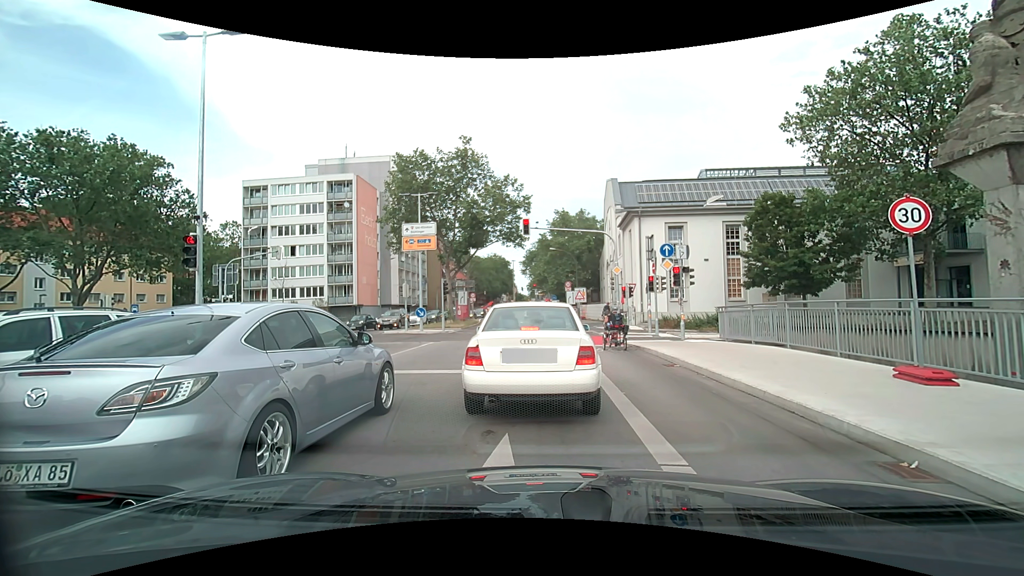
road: secondary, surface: asphalt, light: Day
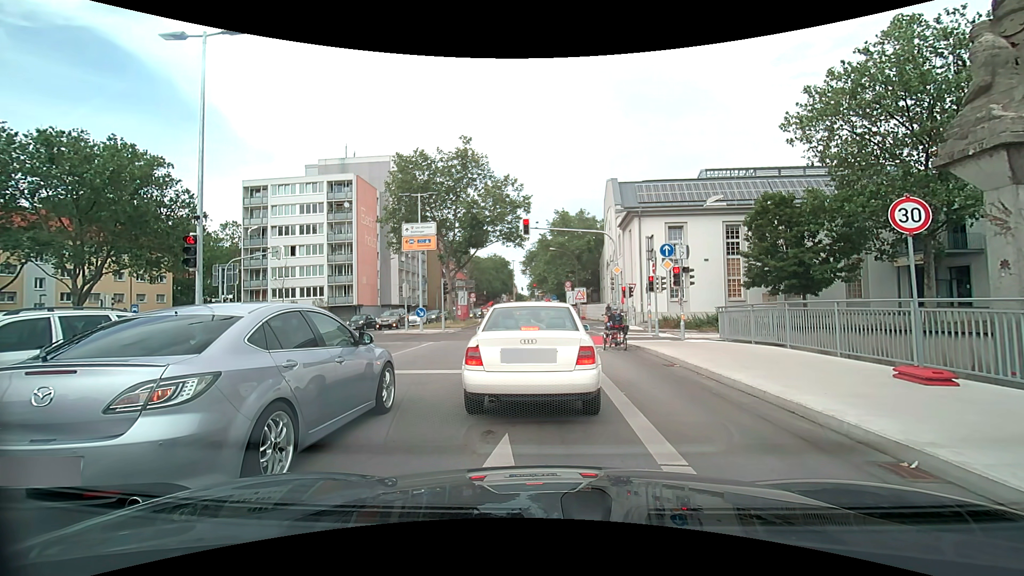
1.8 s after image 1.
(0.0, 0.0) m; 0°
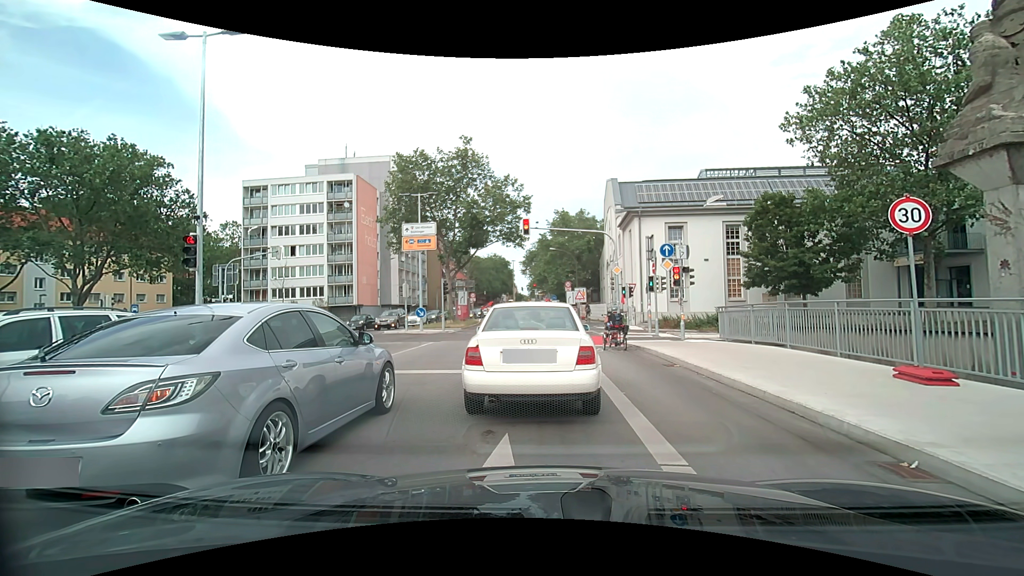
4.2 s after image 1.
(0.0, 0.0) m; 0°
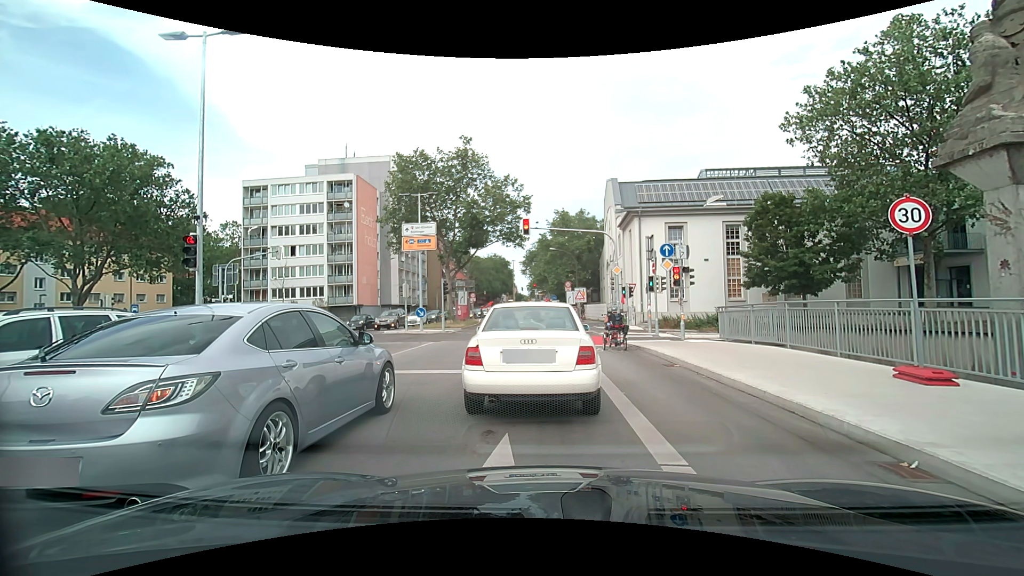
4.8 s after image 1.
(0.0, 0.0) m; 0°
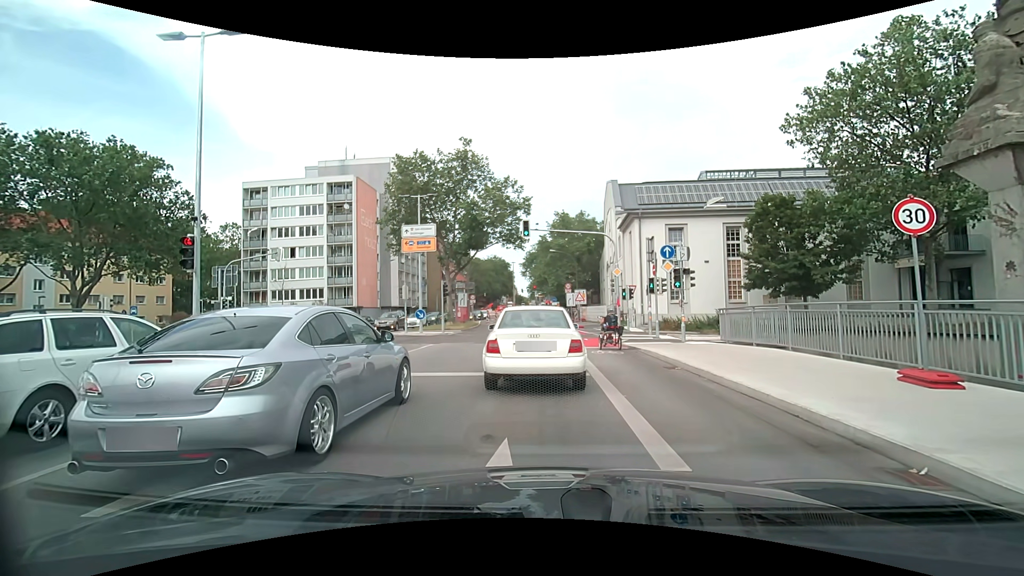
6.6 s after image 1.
(0.0, +0.1) m; 0°
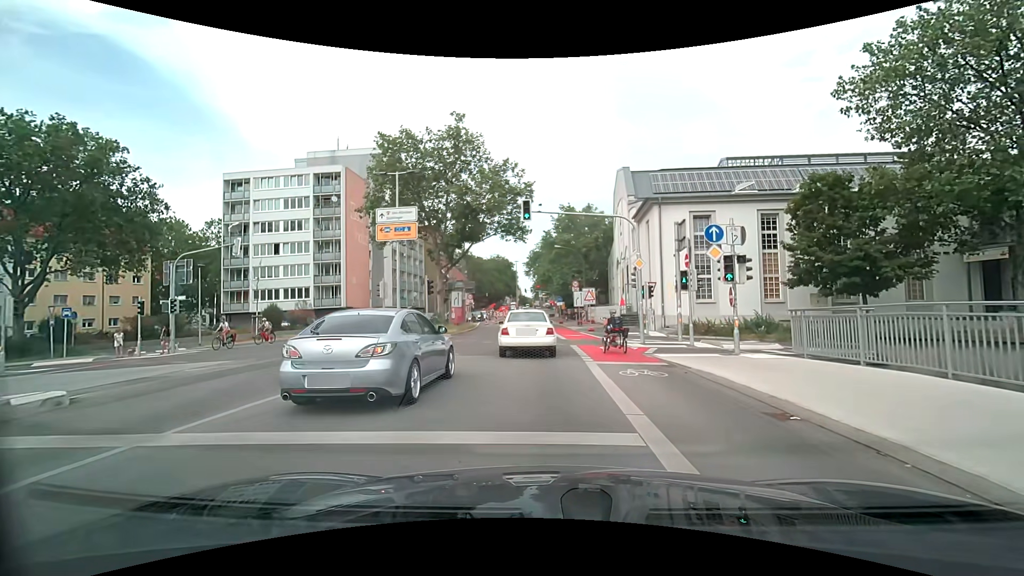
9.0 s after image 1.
(-0.1, +5.6) m; -1°
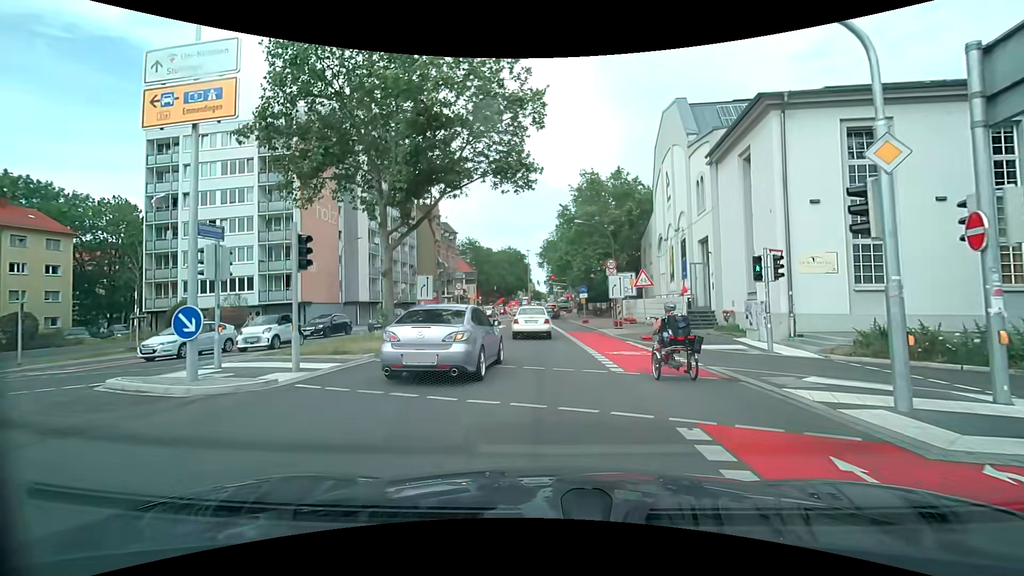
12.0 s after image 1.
(-0.4, +15.0) m; -2°
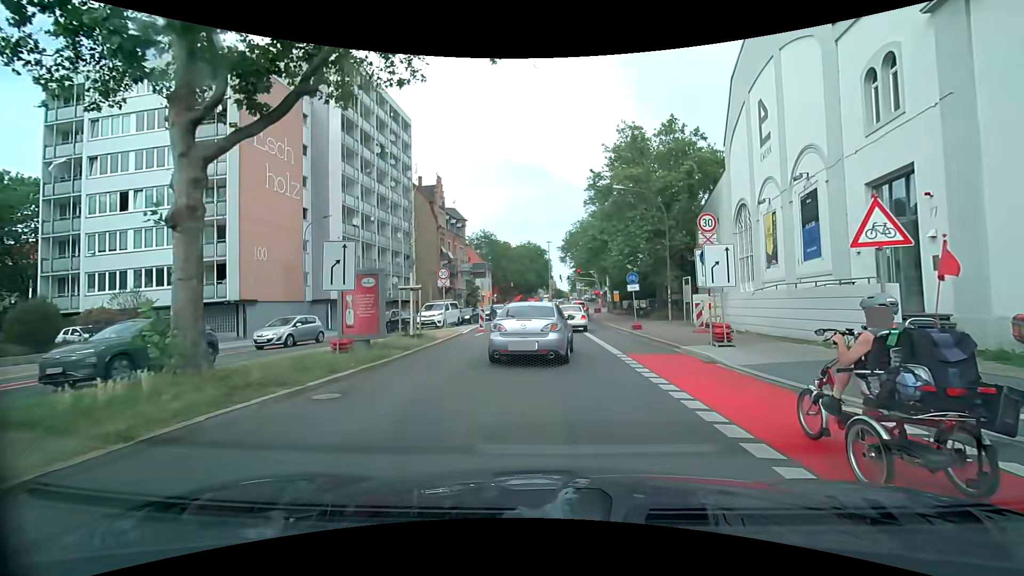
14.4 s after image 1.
(-0.4, +13.1) m; -3°
(0, +10) (+1, +20) (+1, +30) (+2, +40) (+3, +50) (+4, +60) (+5, +70) (+6, +80) (+6, +90) (+7, +100) m
